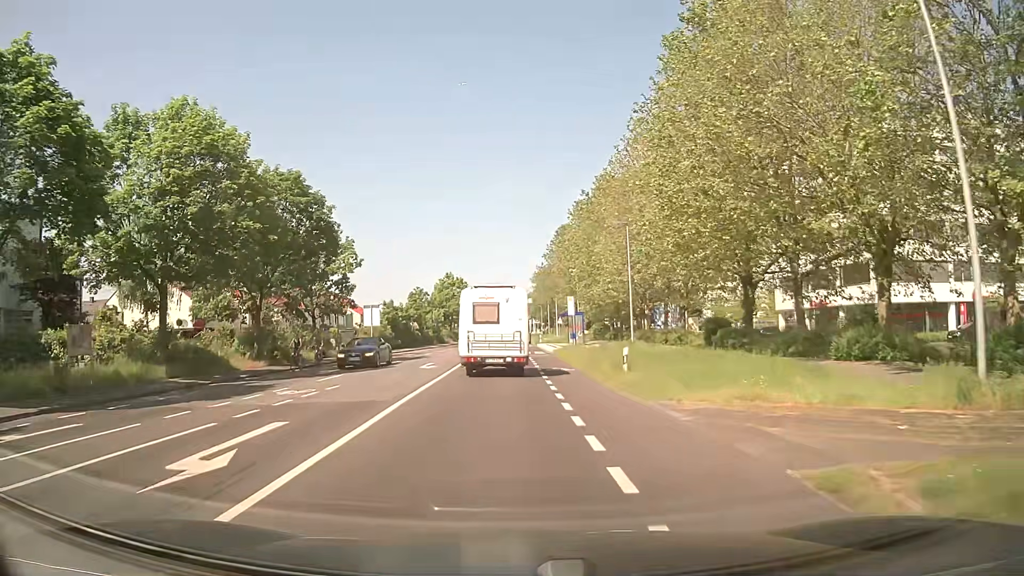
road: secondary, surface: asphalt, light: Day
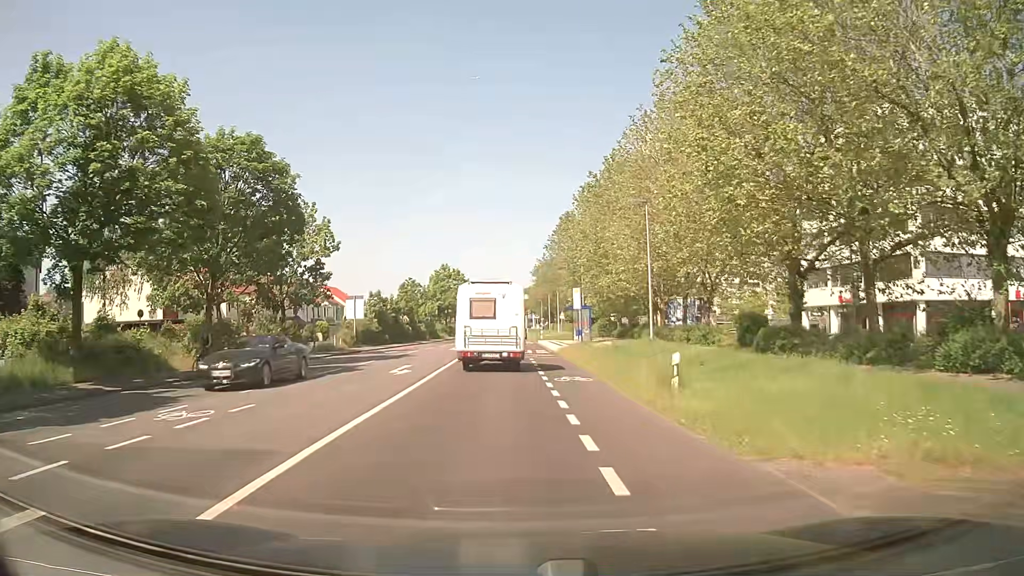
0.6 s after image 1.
(0.0, +6.1) m; 0°
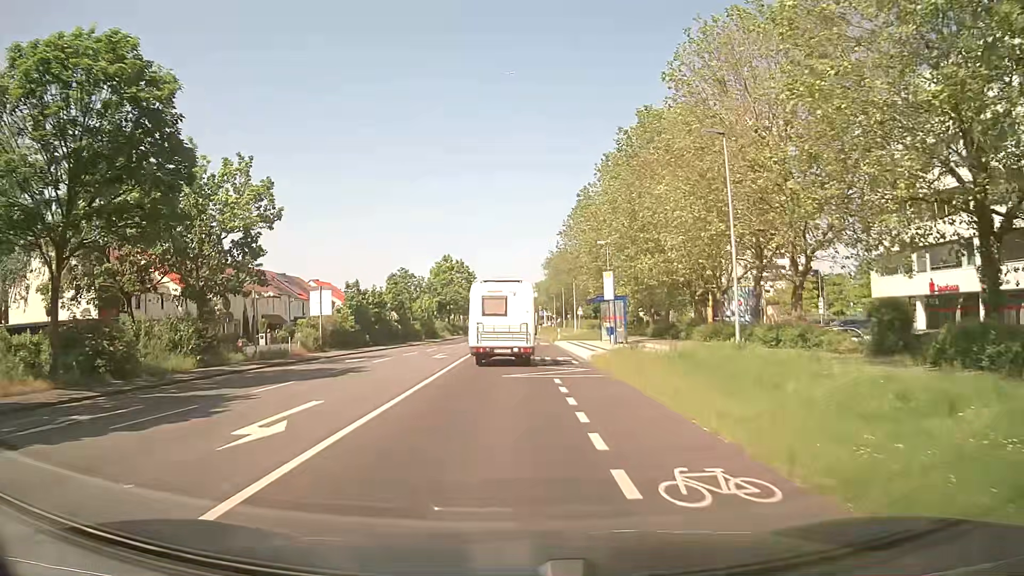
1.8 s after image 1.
(0.0, +12.2) m; -1°
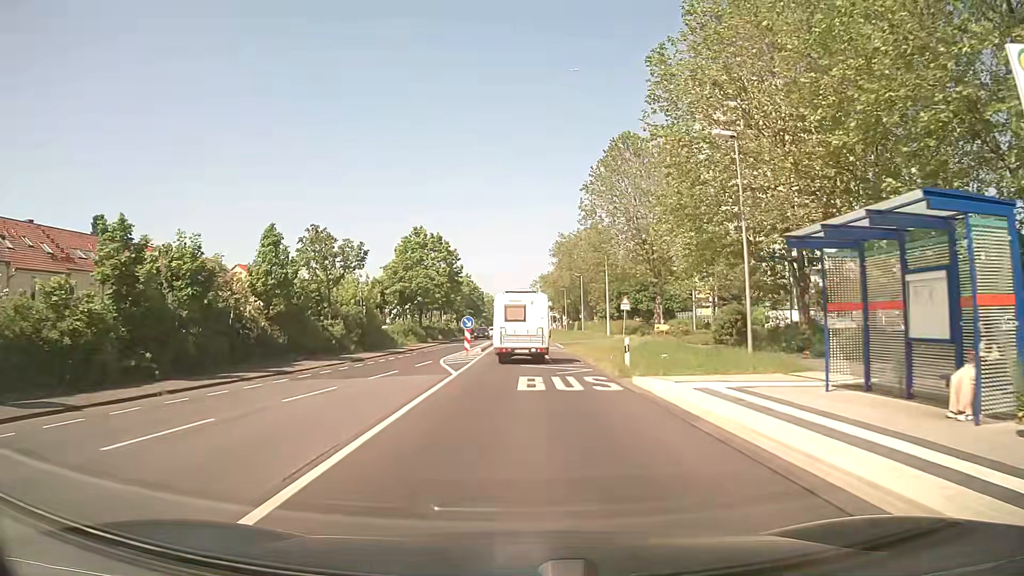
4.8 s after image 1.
(-0.2, +31.9) m; 0°
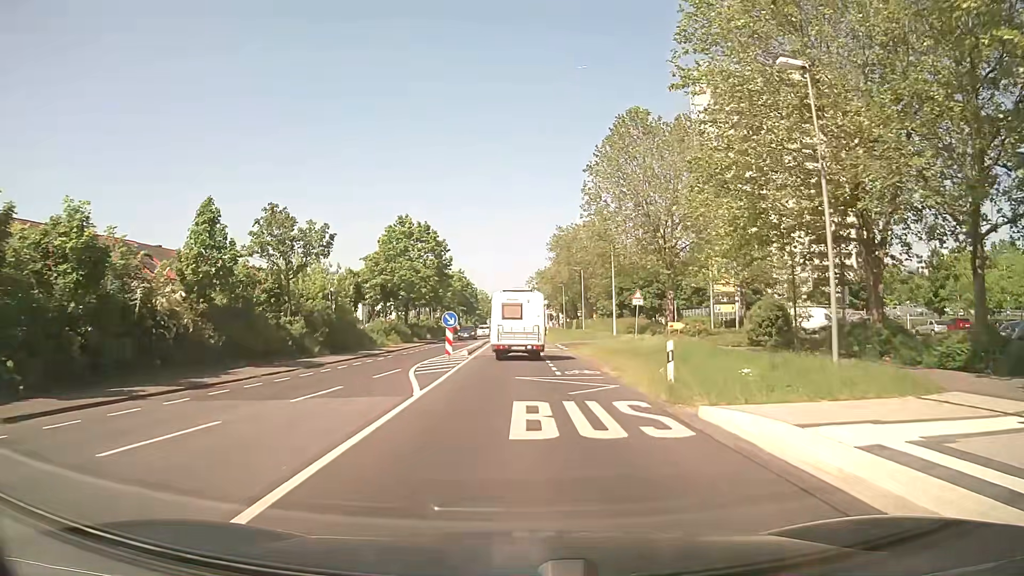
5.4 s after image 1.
(0.0, +6.6) m; +1°
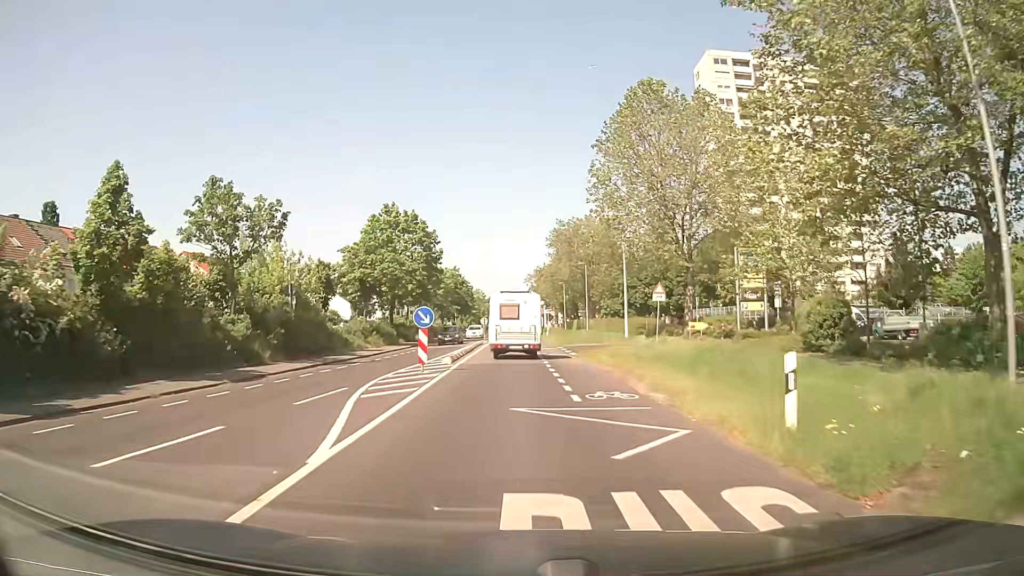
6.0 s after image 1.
(0.0, +6.7) m; 0°
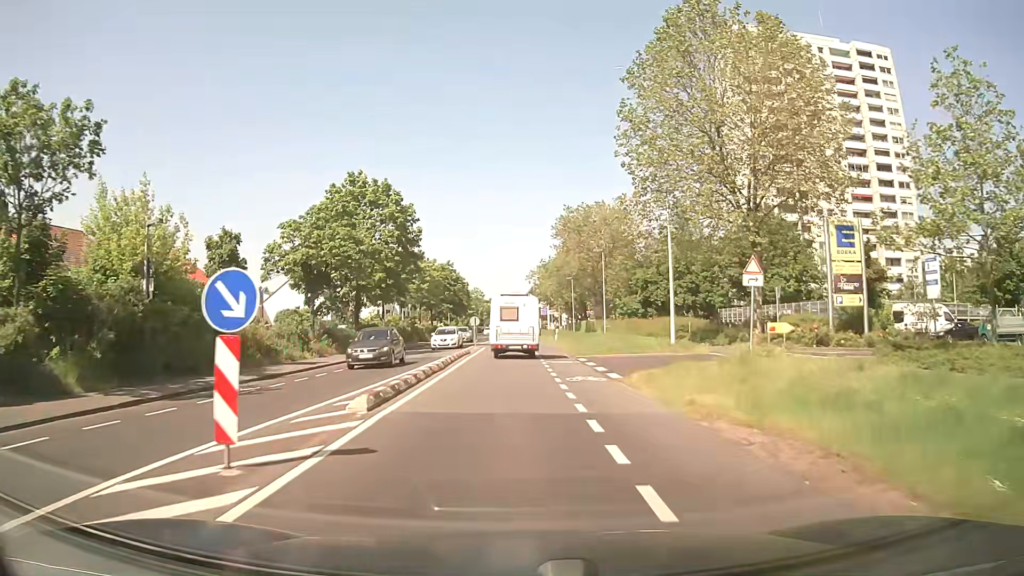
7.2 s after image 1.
(0.0, +13.6) m; 0°
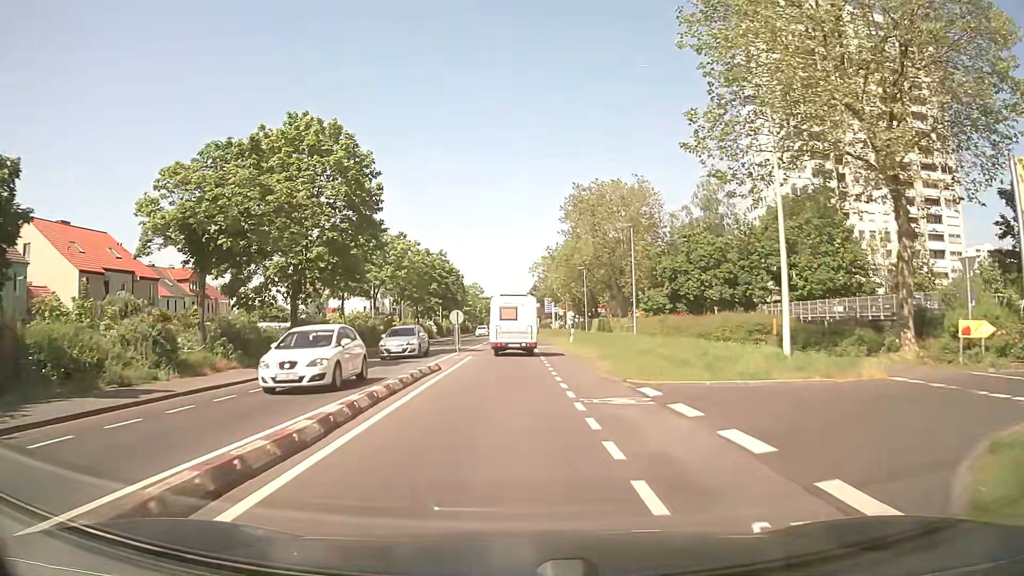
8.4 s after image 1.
(0.0, +13.9) m; 0°
(0, +10) (0, +20) (0, +30) (0, +40) (0, +50) (0, +60) (0, +70) (0, +80) (0, +90) (0, +100) m
